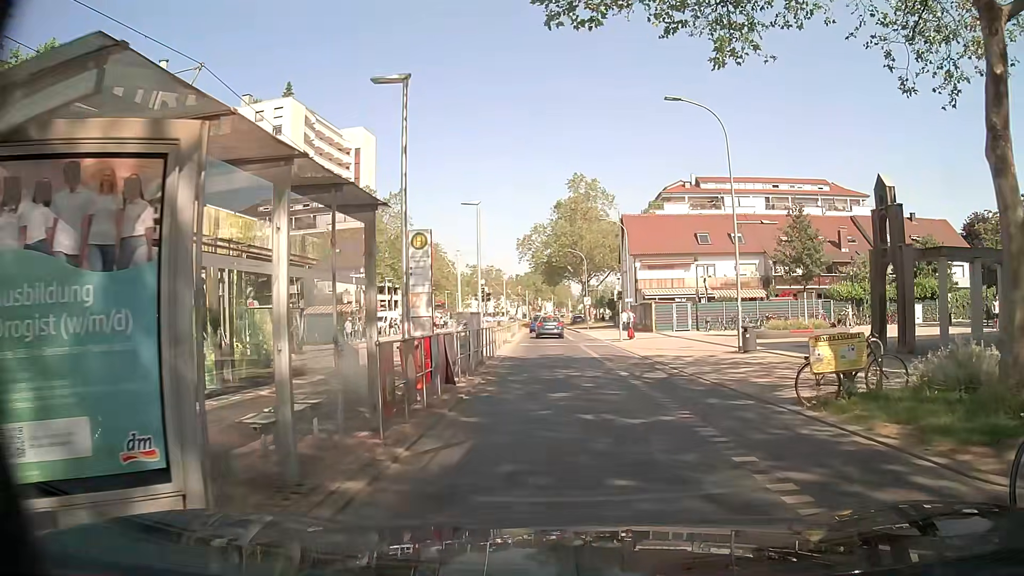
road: tertiary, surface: asphalt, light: Day
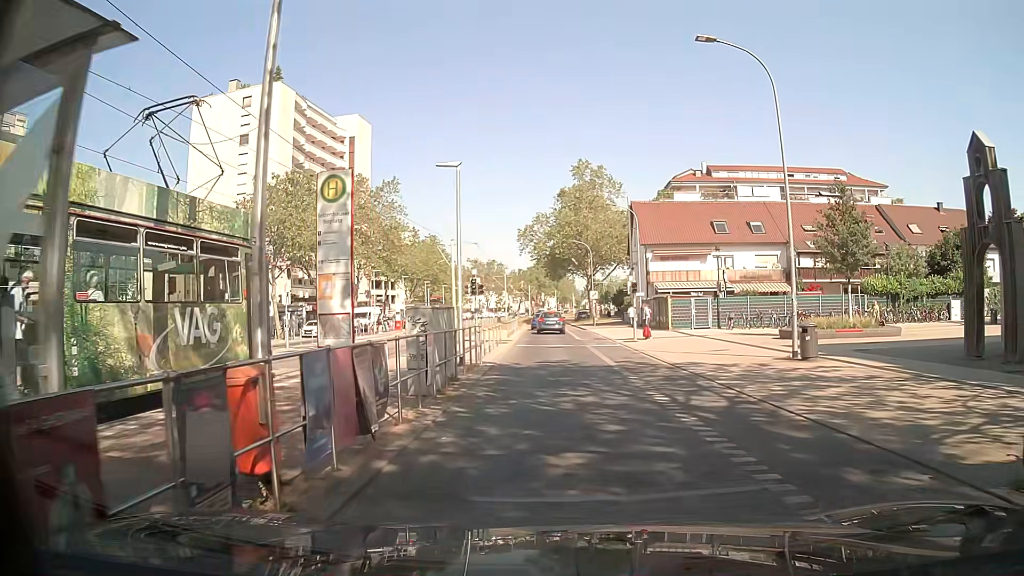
(+0.1, +5.4) m; +1°
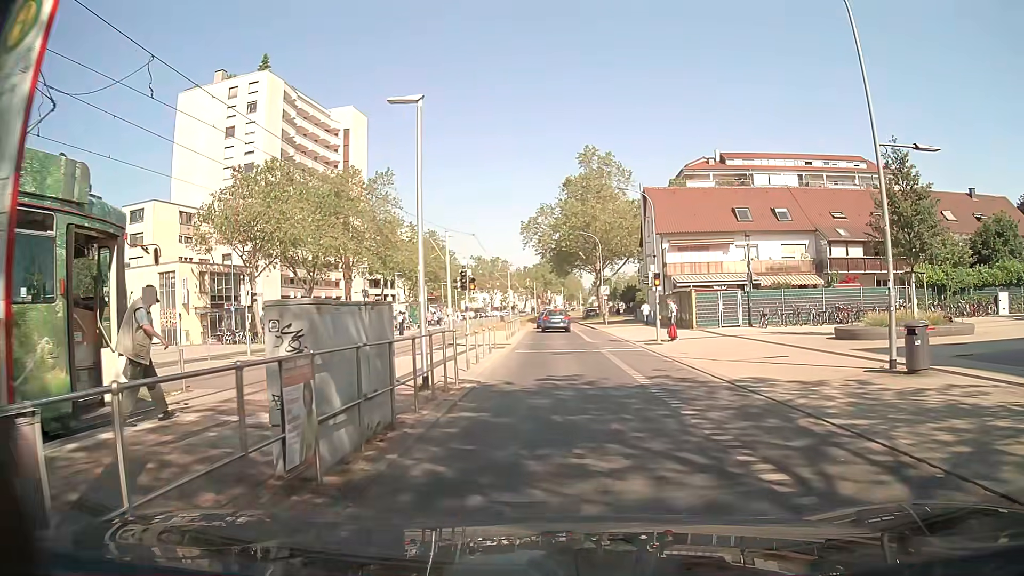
(0.0, +5.5) m; 0°
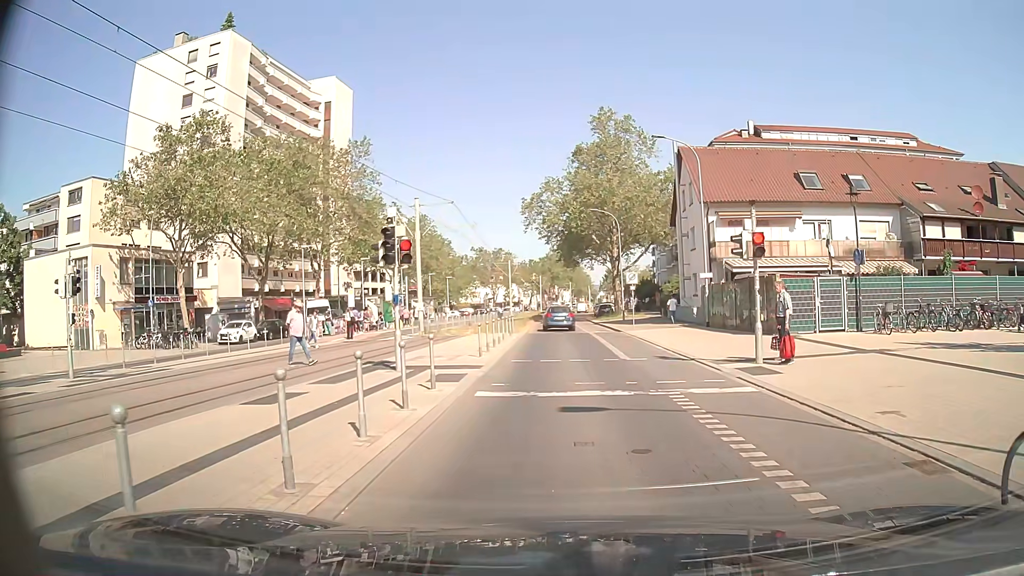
(-0.2, +12.9) m; 0°
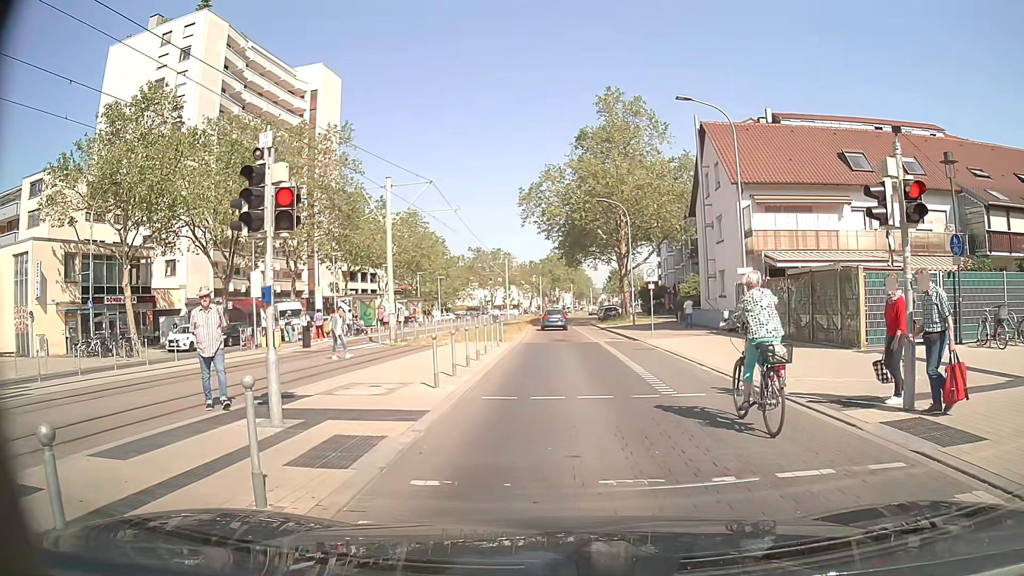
(-0.1, +6.3) m; +2°
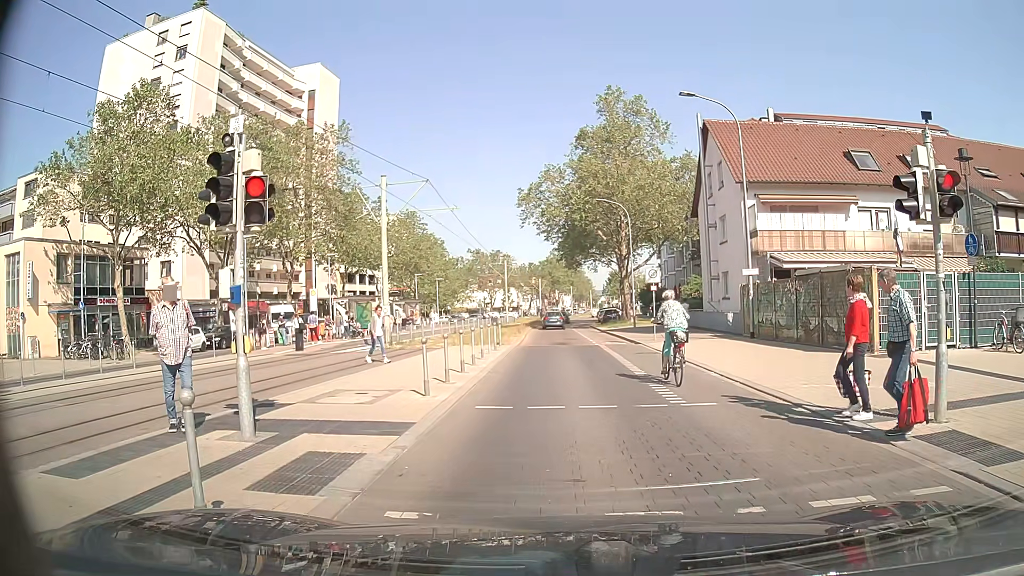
(0.0, +0.7) m; 0°
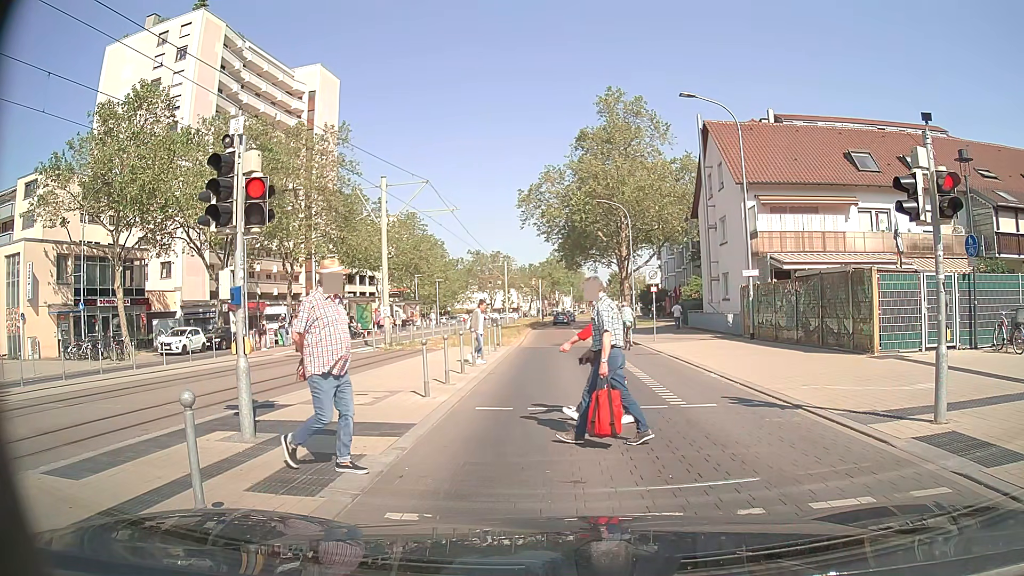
(0.0, +0.1) m; 0°
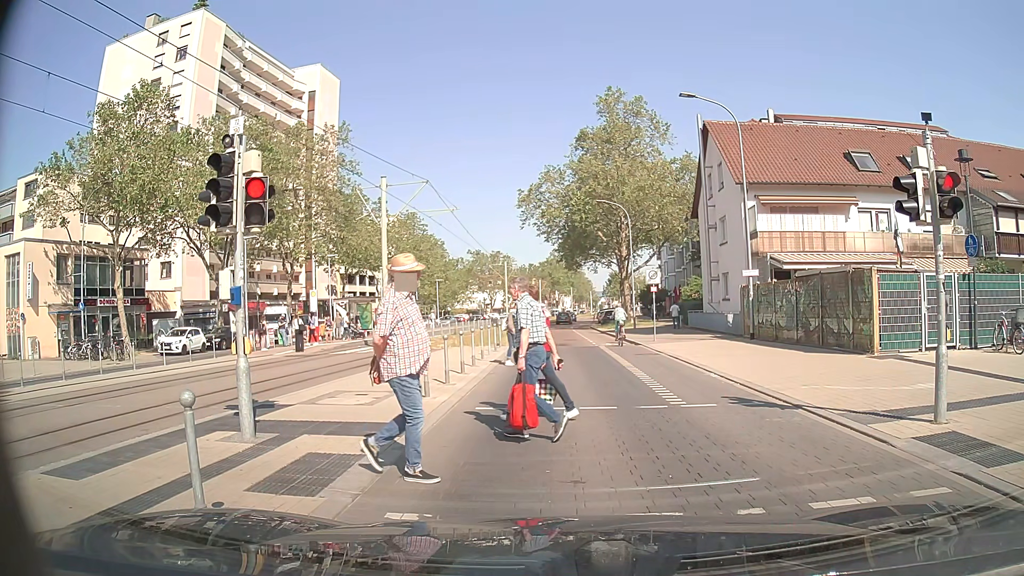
(0.0, 0.0) m; 0°
(0, +10) (-1, +20) (-1, +30) (-2, +40) (-3, +50) (-3, +60) (-3, +70) (-3, +80) (-3, +90) (-3, +100) m
